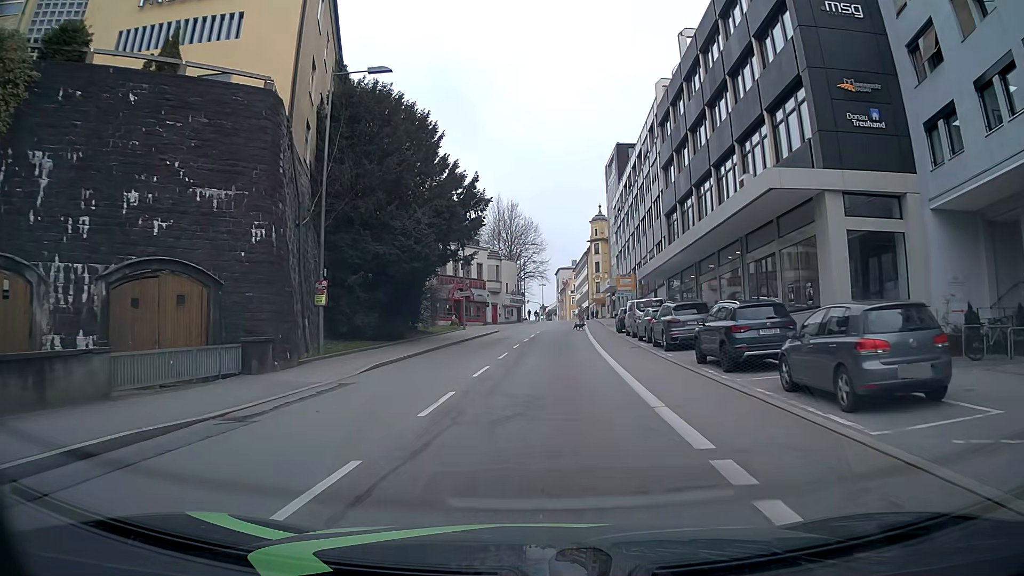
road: tertiary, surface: asphalt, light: Day
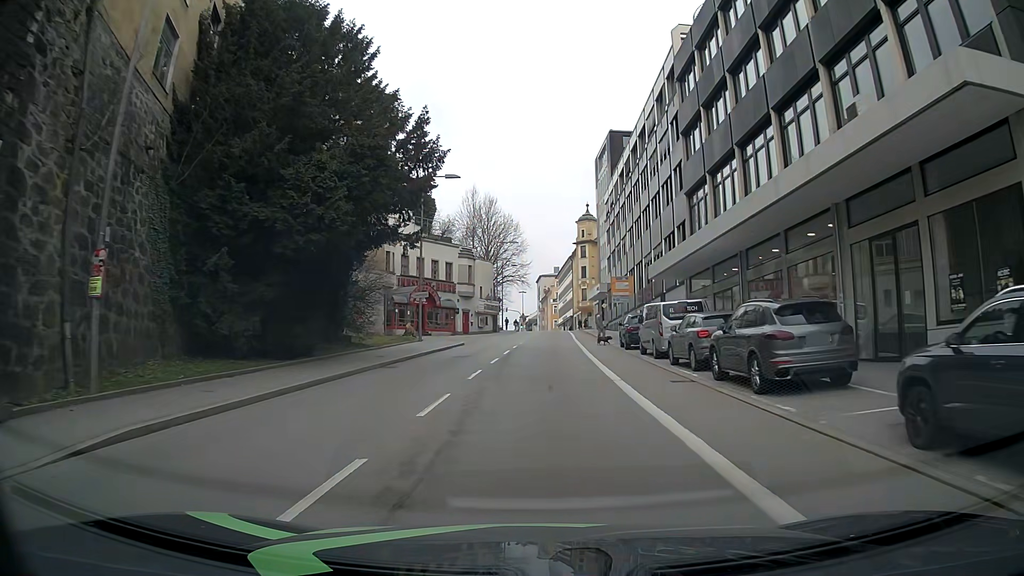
(+0.3, +11.9) m; +1°
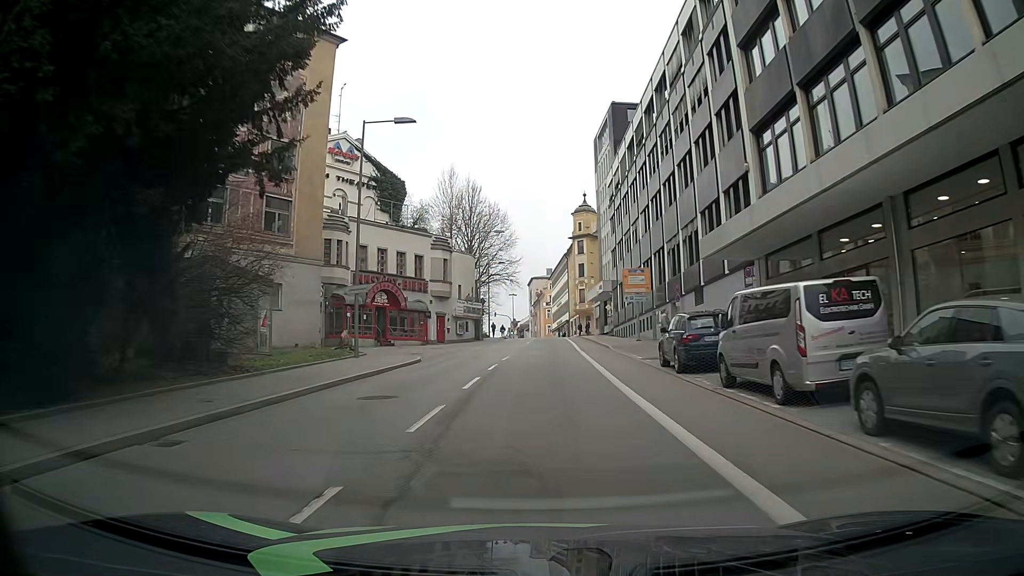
(+0.3, +13.1) m; +1°
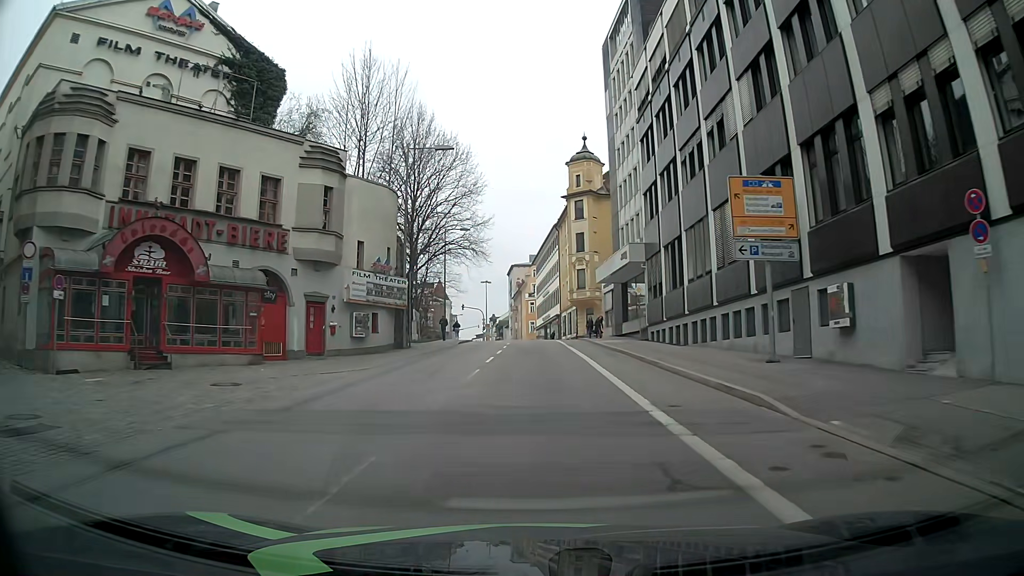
(+0.3, +29.1) m; +2°
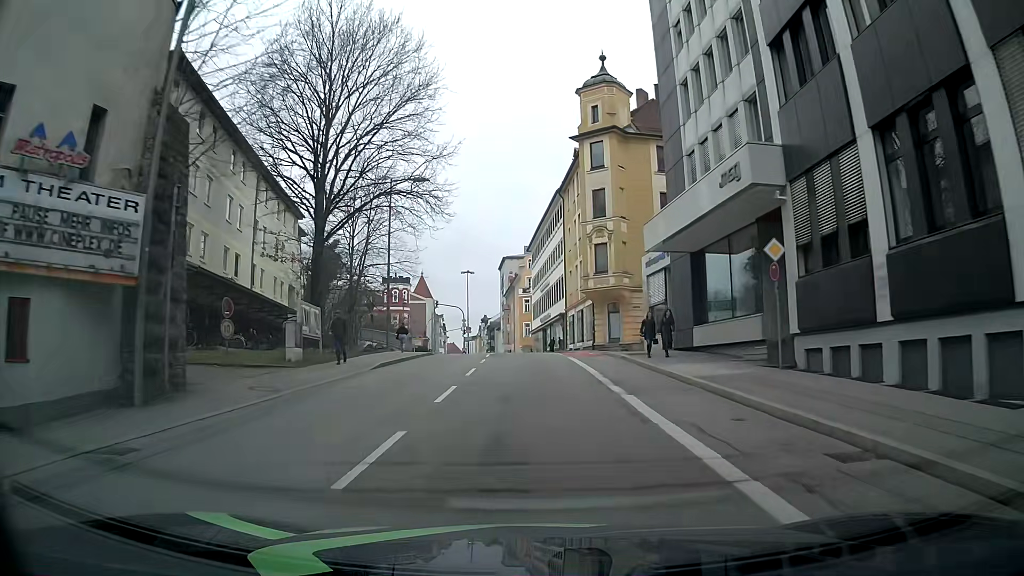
(-0.1, +22.4) m; 0°
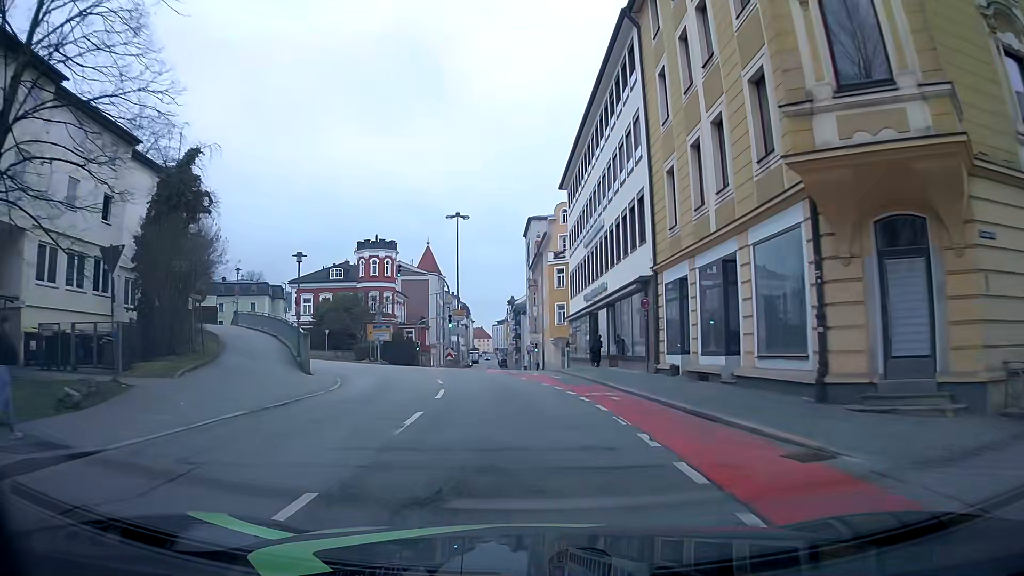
(-1.0, +32.9) m; -3°
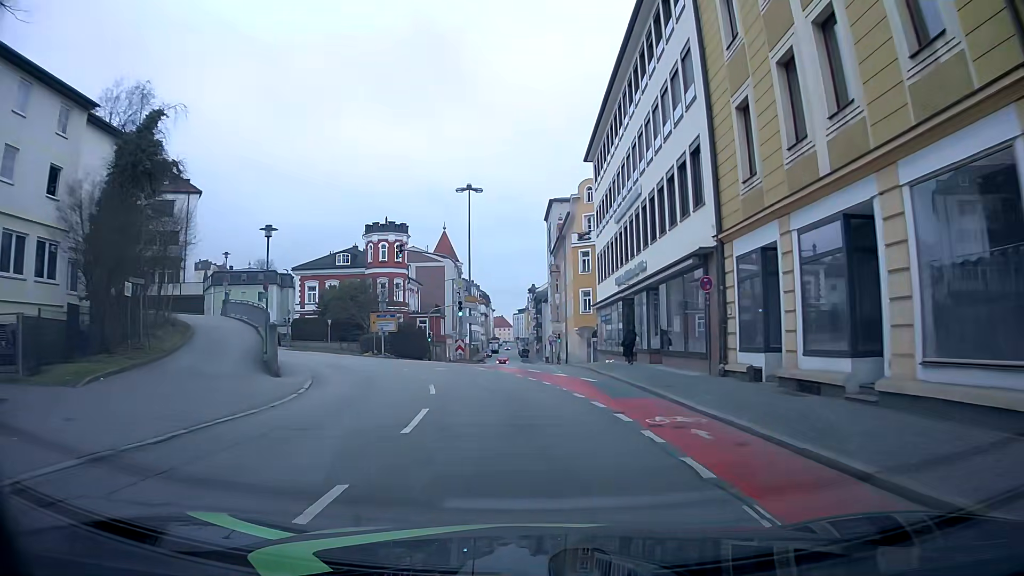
(-0.1, +5.8) m; -2°
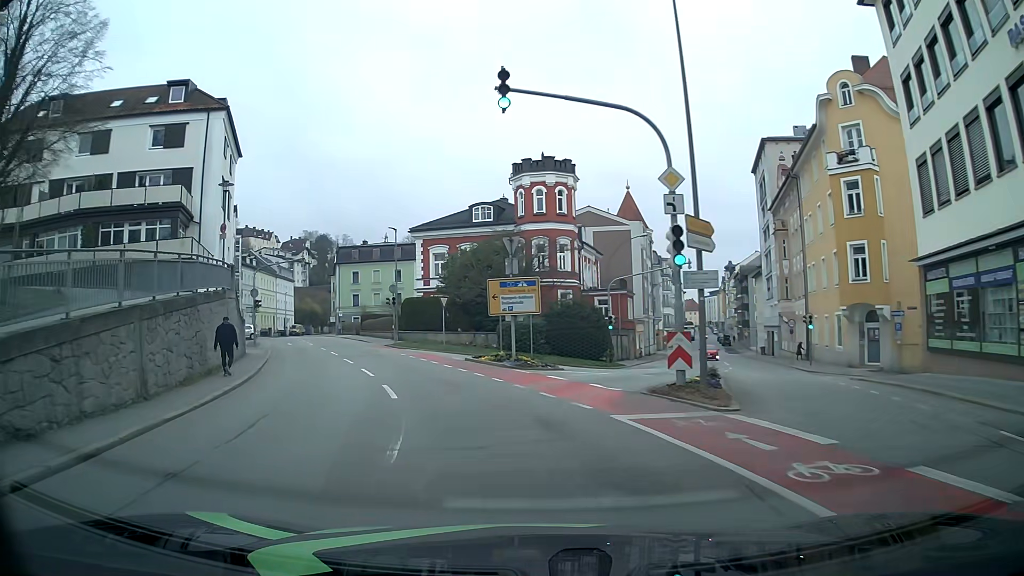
(-2.7, +23.5) m; -15°
(-1, +10) (-3, +20) (-7, +29) (-11, +38) (-15, +47) (-19, +57) (-23, +66) (-27, +75) (-31, +84) (-34, +93) m
